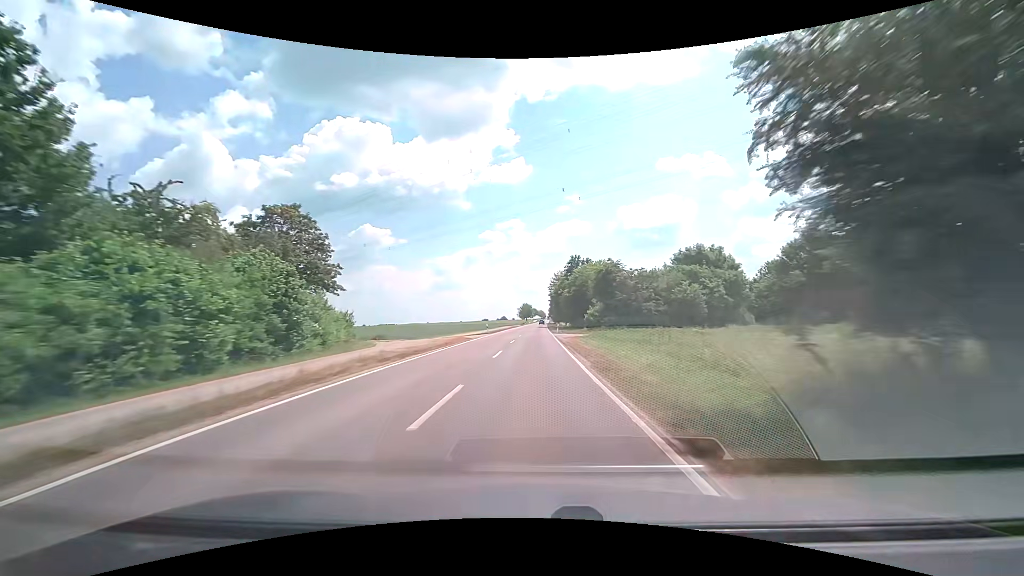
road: secondary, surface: asphalt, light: Day
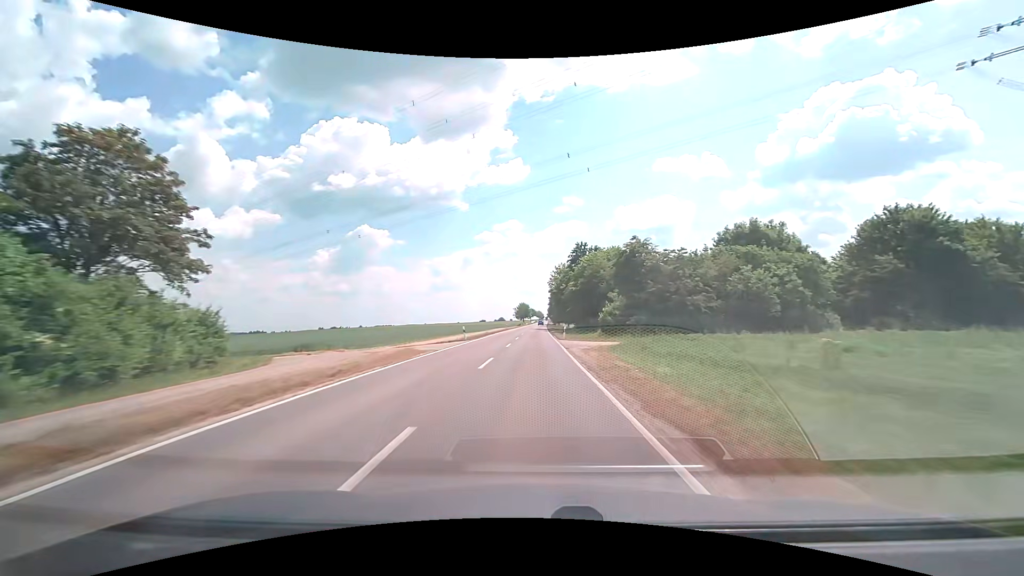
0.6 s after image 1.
(+0.1, +15.8) m; 0°
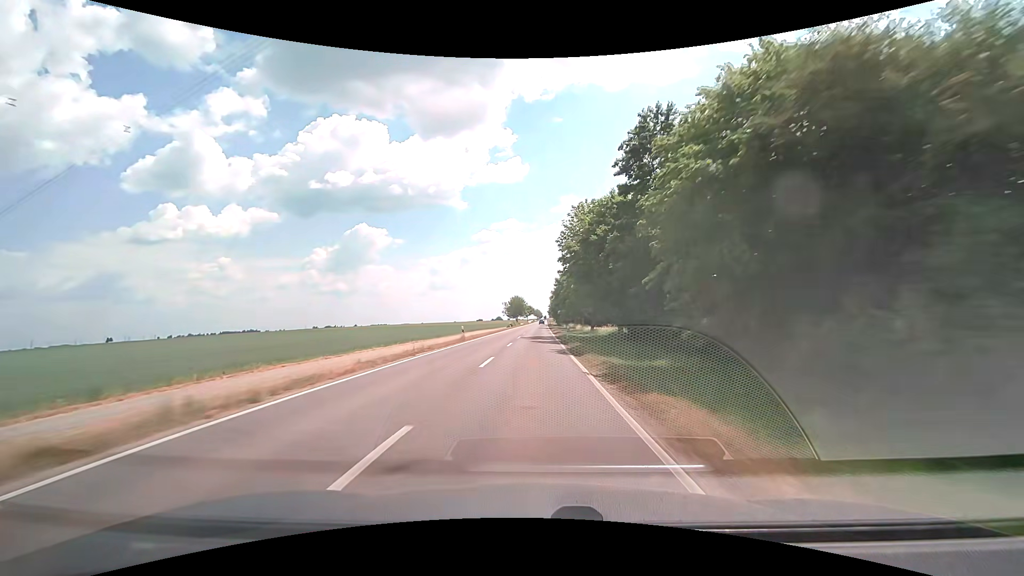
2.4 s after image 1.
(+0.2, +47.7) m; 0°
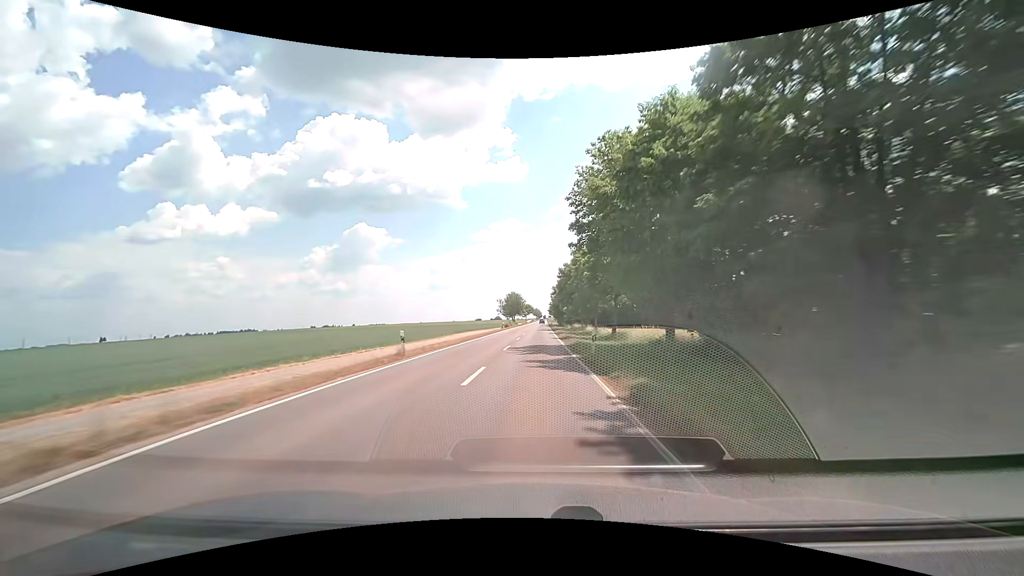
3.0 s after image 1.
(0.0, +15.9) m; 0°
(0, +10) (0, +20) (0, +30) (0, +40) (0, +50) (+1, +60) (+1, +70) (+1, +80) (+1, +90) (+1, +100) m
